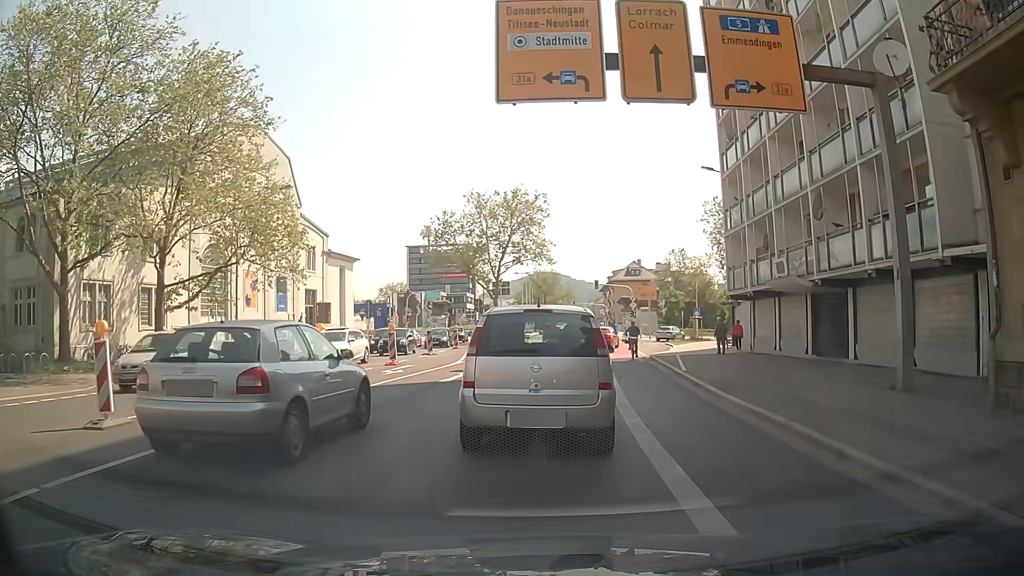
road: secondary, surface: asphalt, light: Day
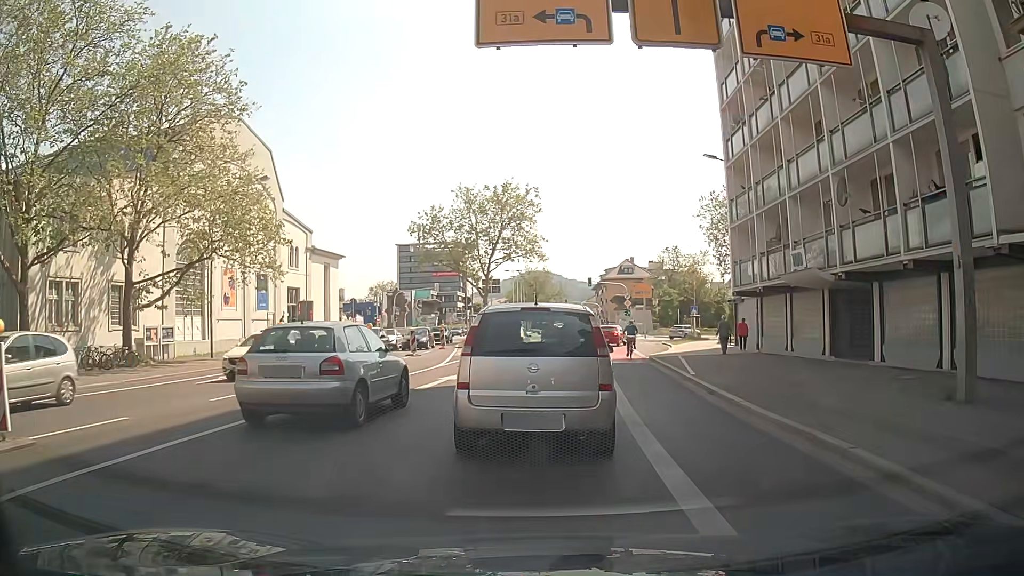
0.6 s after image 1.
(0.0, +2.3) m; 0°
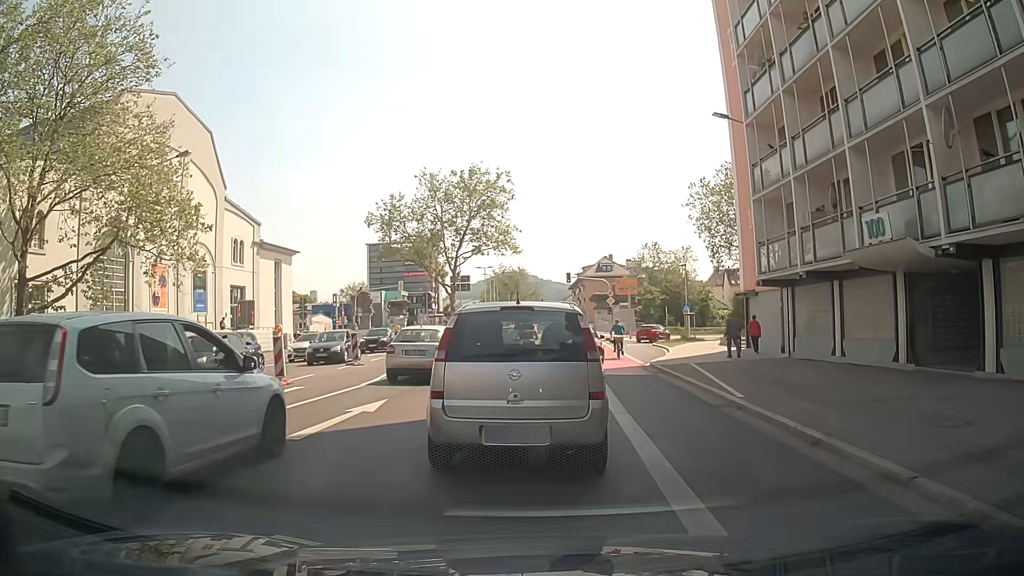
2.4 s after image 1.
(+0.1, +6.5) m; +3°
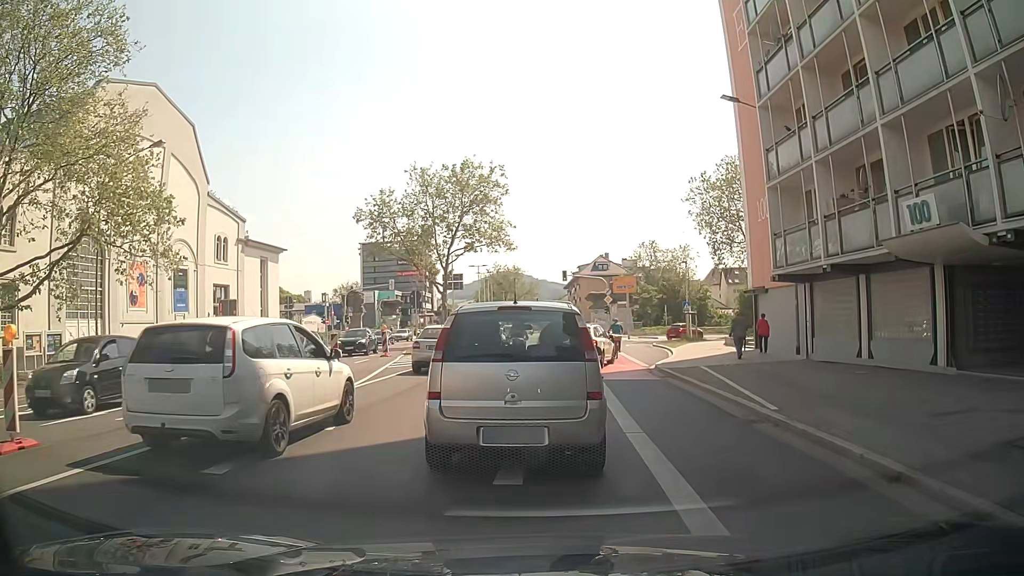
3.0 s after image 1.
(-0.1, +2.1) m; 0°
